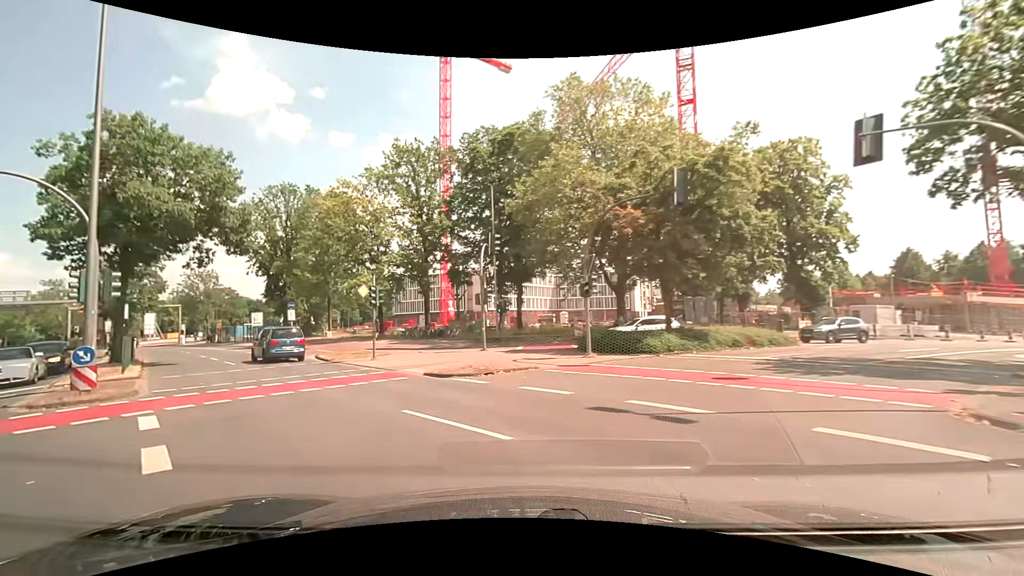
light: Day
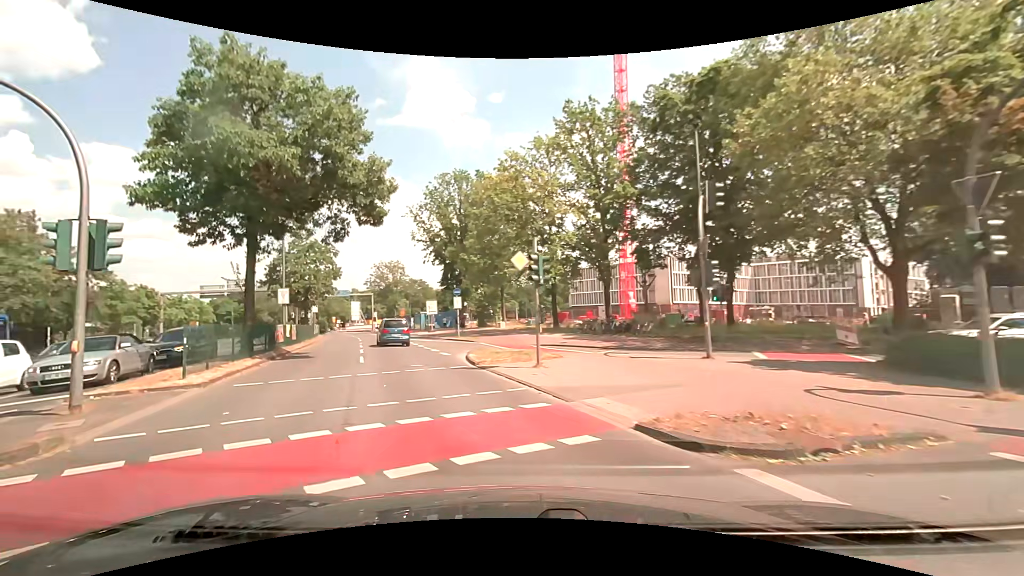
(-1.5, +8.6) m; -19°
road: secondary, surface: asphalt
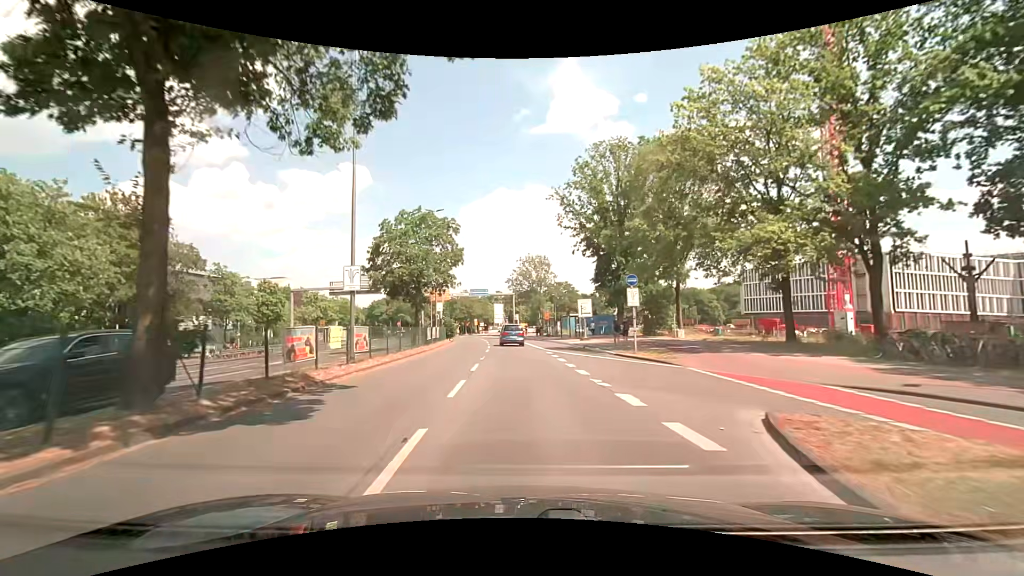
(-3.2, +14.6) m; -18°
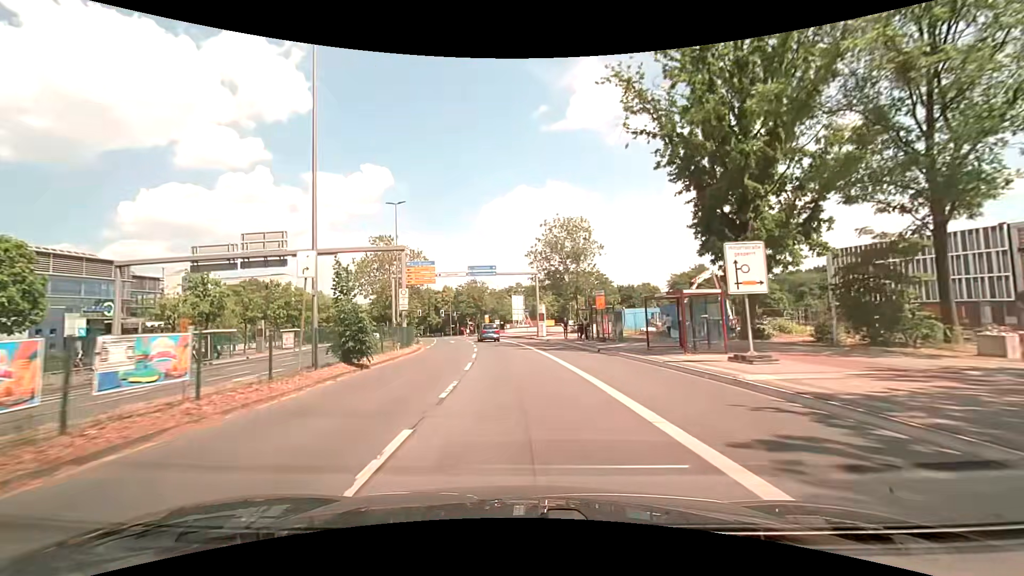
(-0.4, +30.3) m; -2°
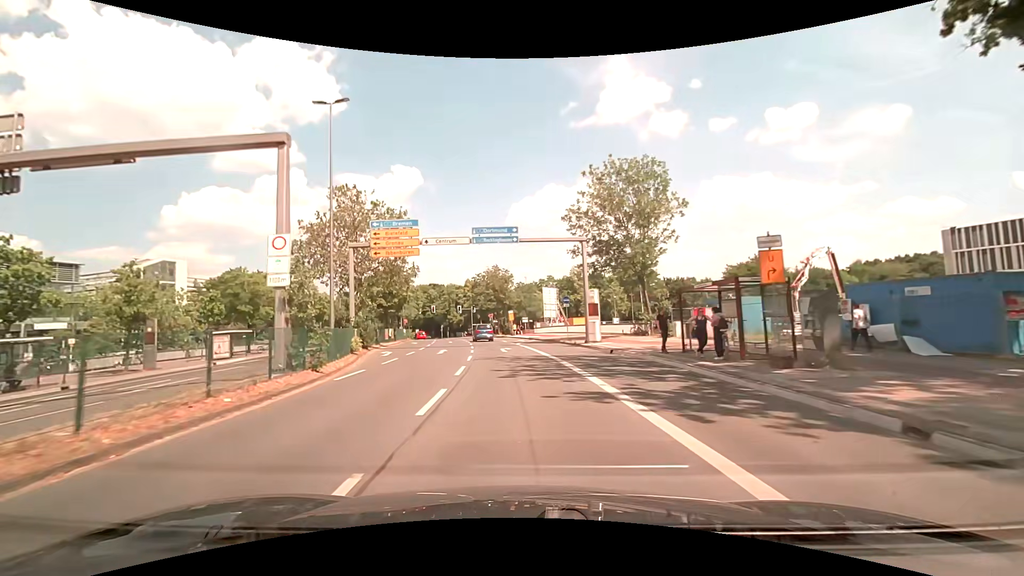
(-0.5, +20.3) m; -3°
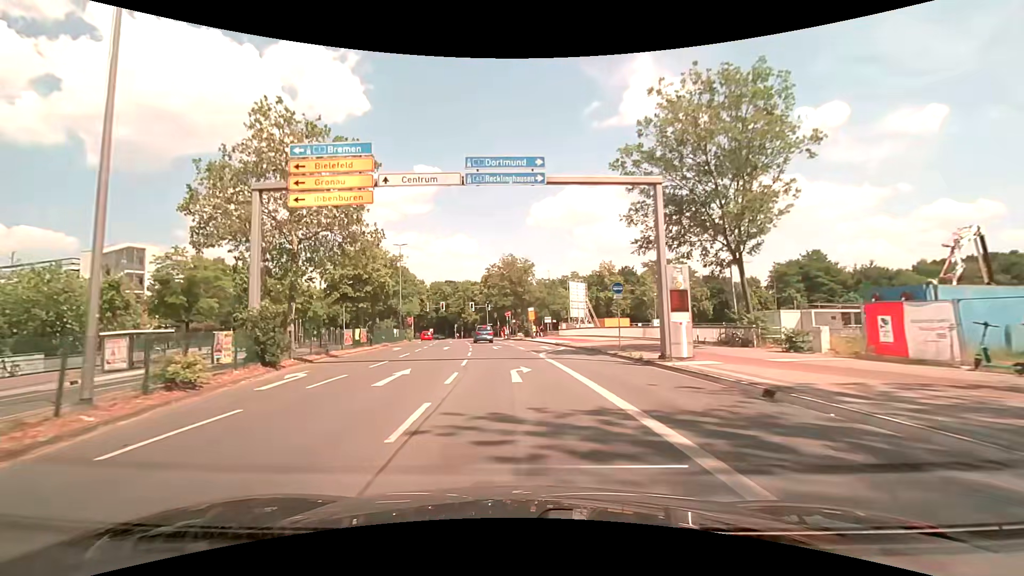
(-0.4, +13.7) m; -3°
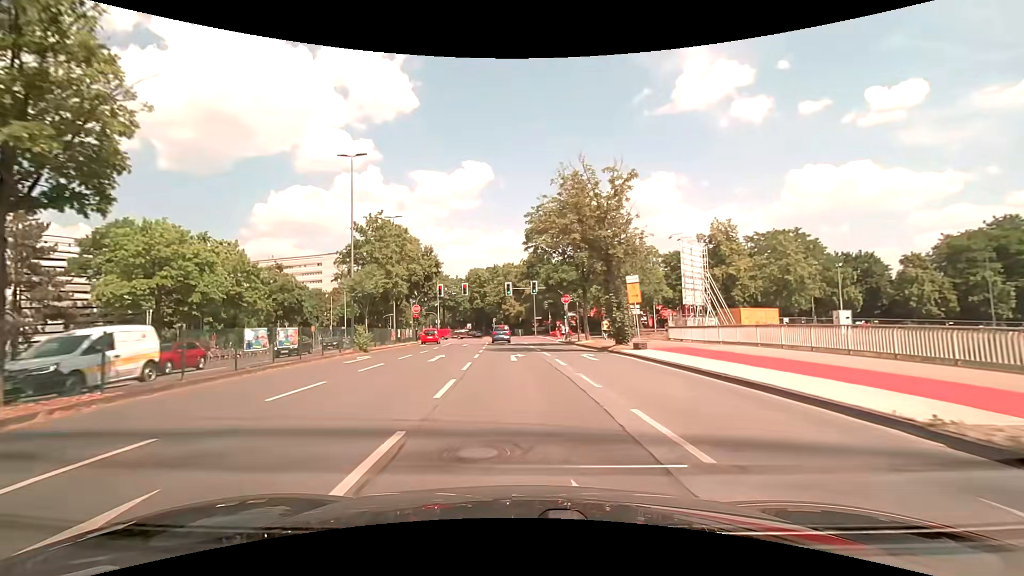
(-1.9, +32.7) m; -6°
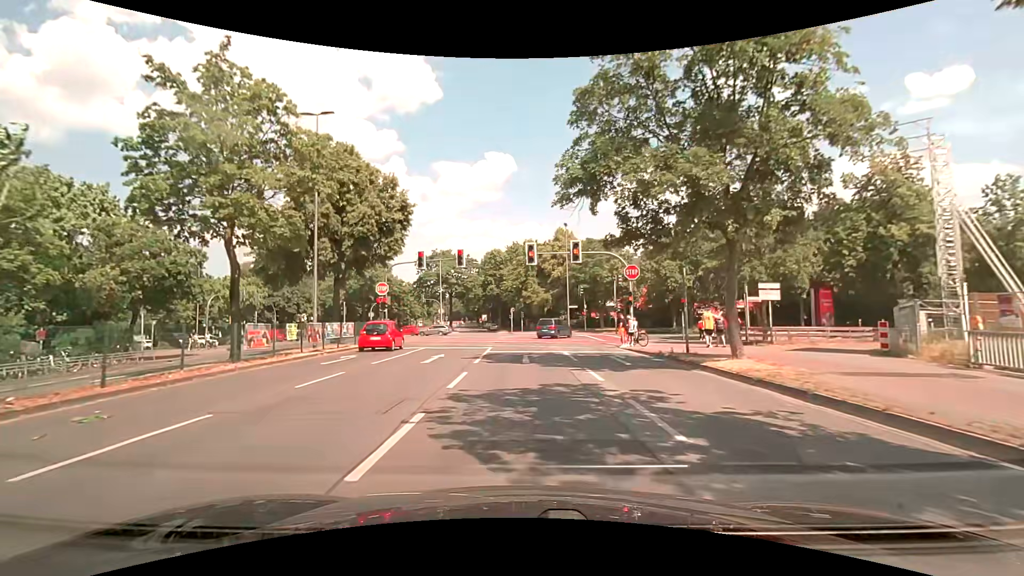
(-0.7, +22.9) m; -3°
